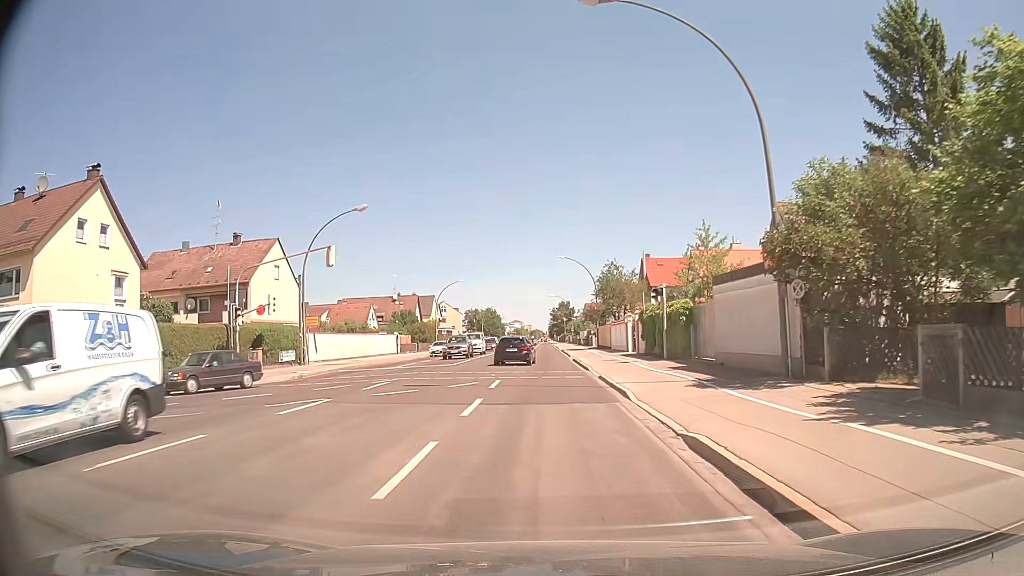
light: Day
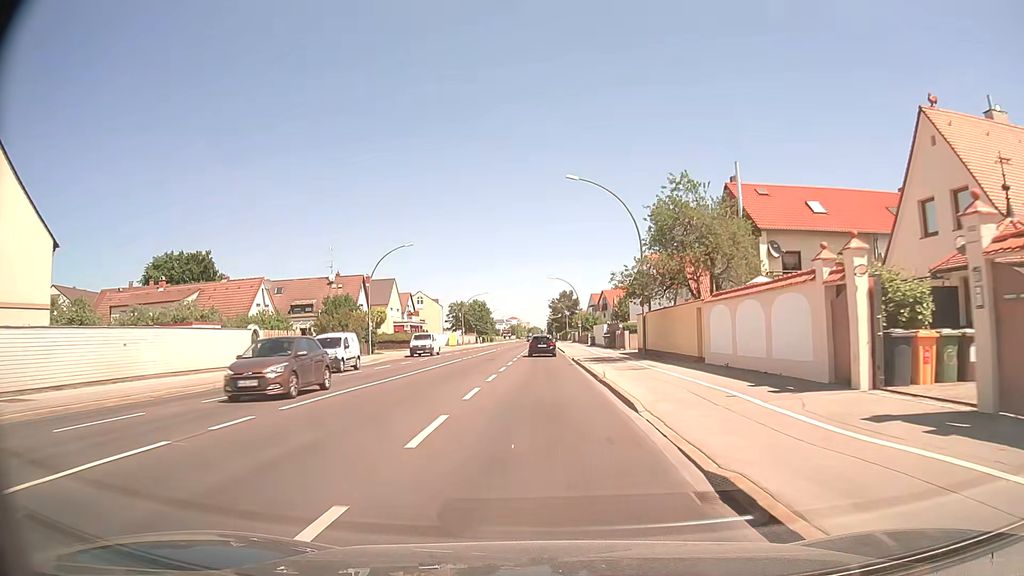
(-0.1, +36.0) m; 0°
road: secondary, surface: asphalt
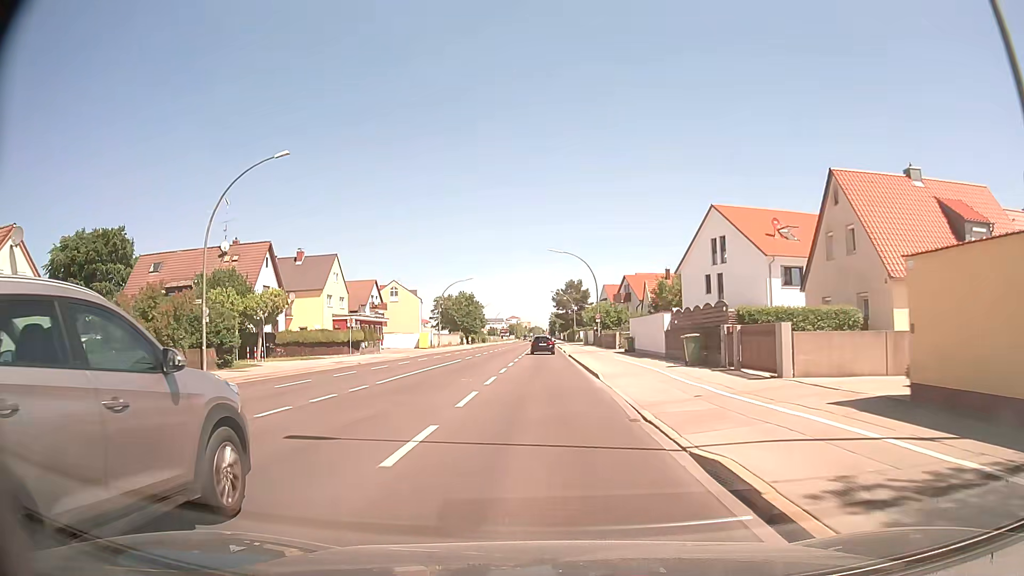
(-0.4, +31.3) m; -1°
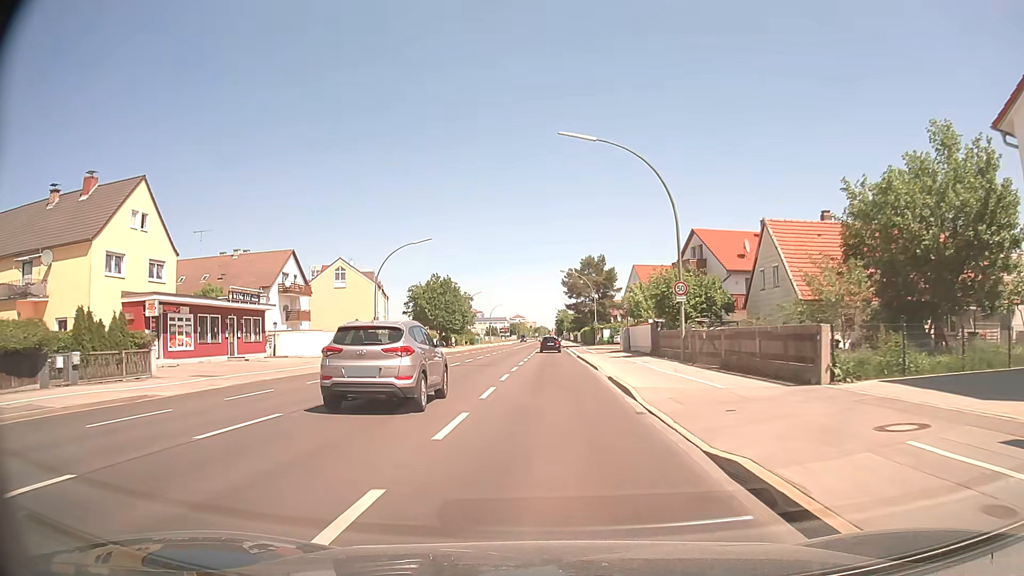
(-0.1, +40.2) m; 0°
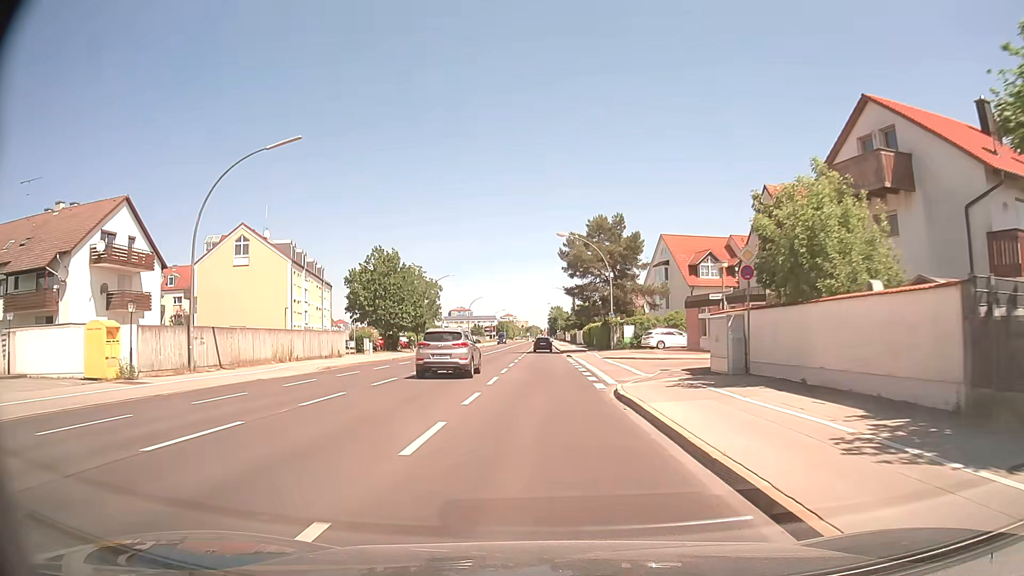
(+0.4, +31.2) m; +1°
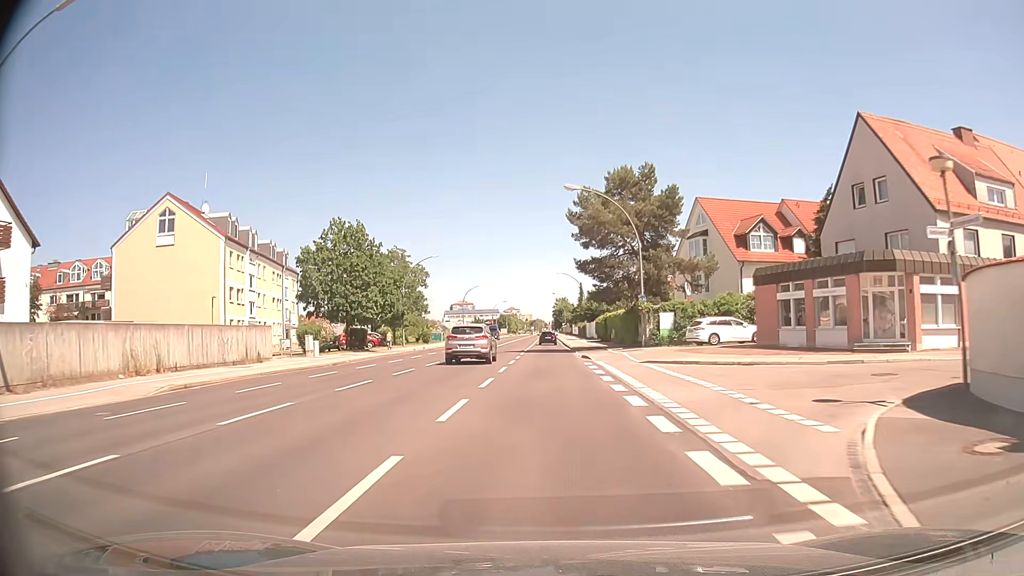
(0.0, +15.9) m; 0°
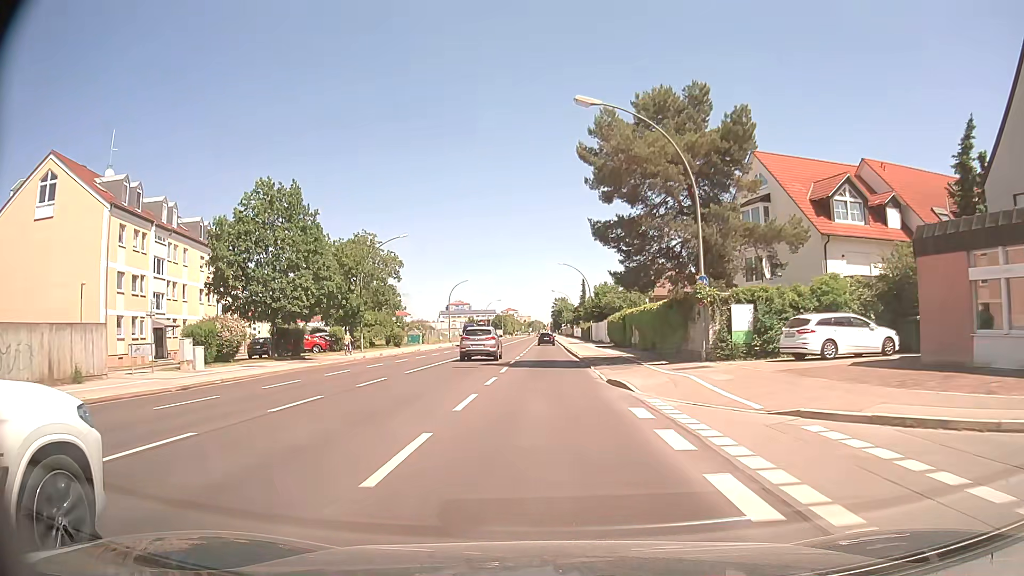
(0.0, +16.1) m; 0°
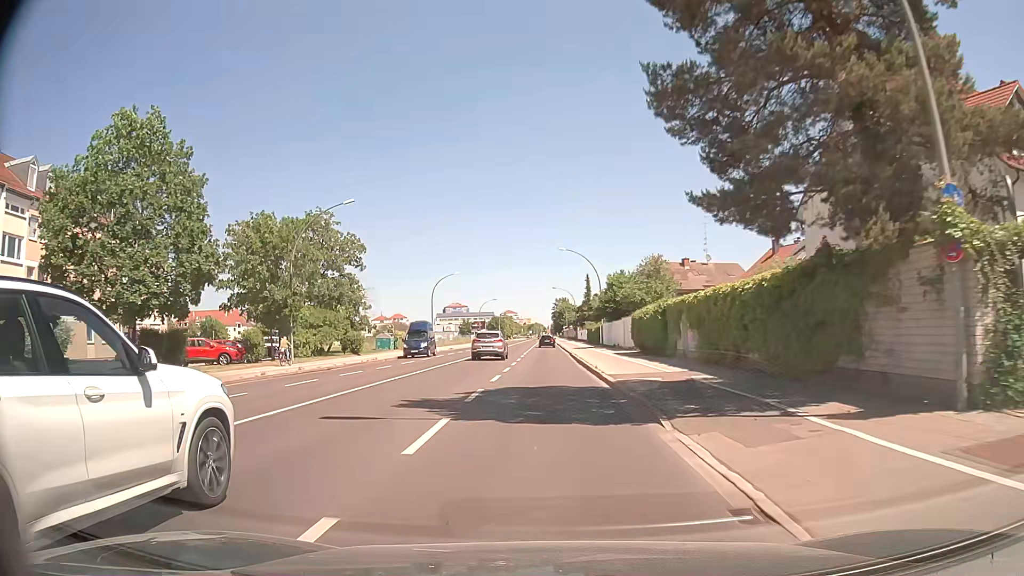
(0.0, +16.1) m; 0°
(0, +10) (0, +20) (0, +30) (0, +40) (0, +50) (0, +60) (0, +70) (0, +80) (0, +90) (0, +100) m
